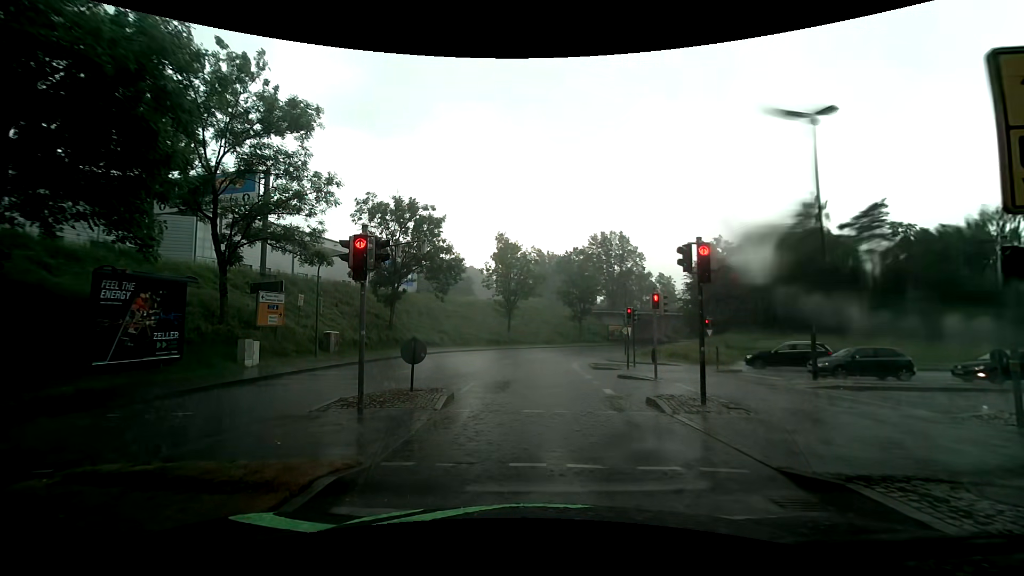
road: tertiary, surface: asphalt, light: Day
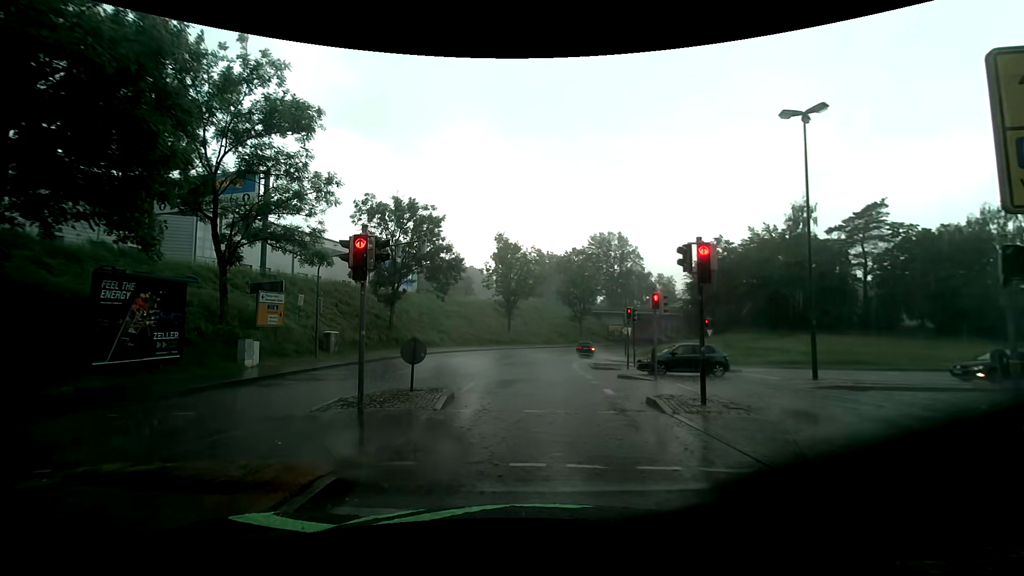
(0.0, 0.0) m; 0°
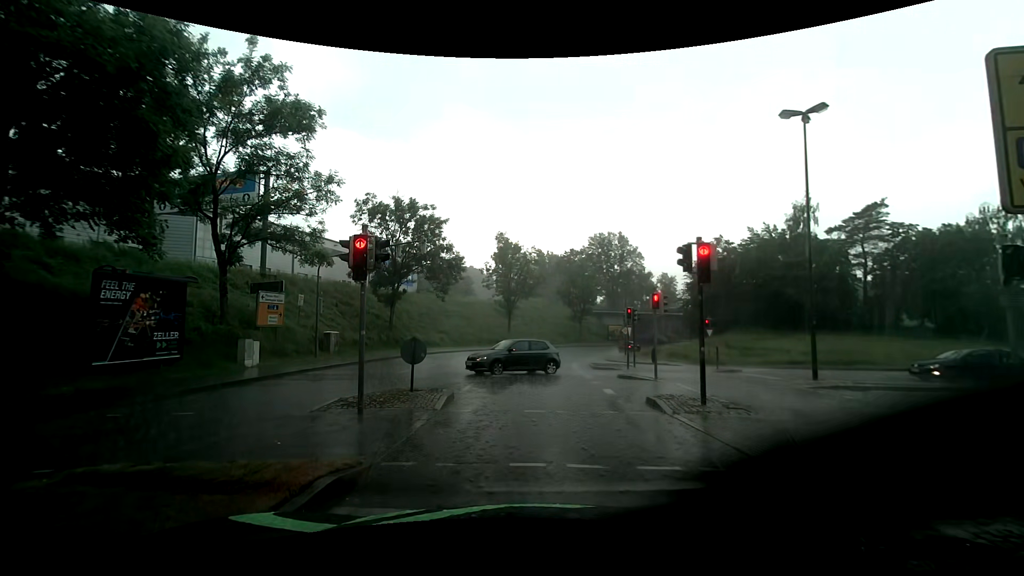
(0.0, 0.0) m; 0°
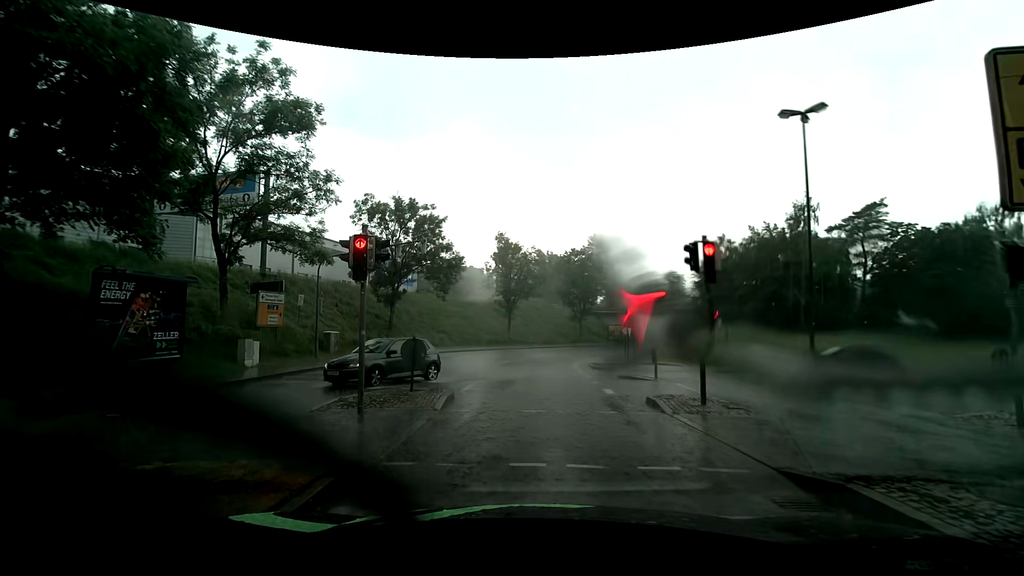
(0.0, 0.0) m; 0°
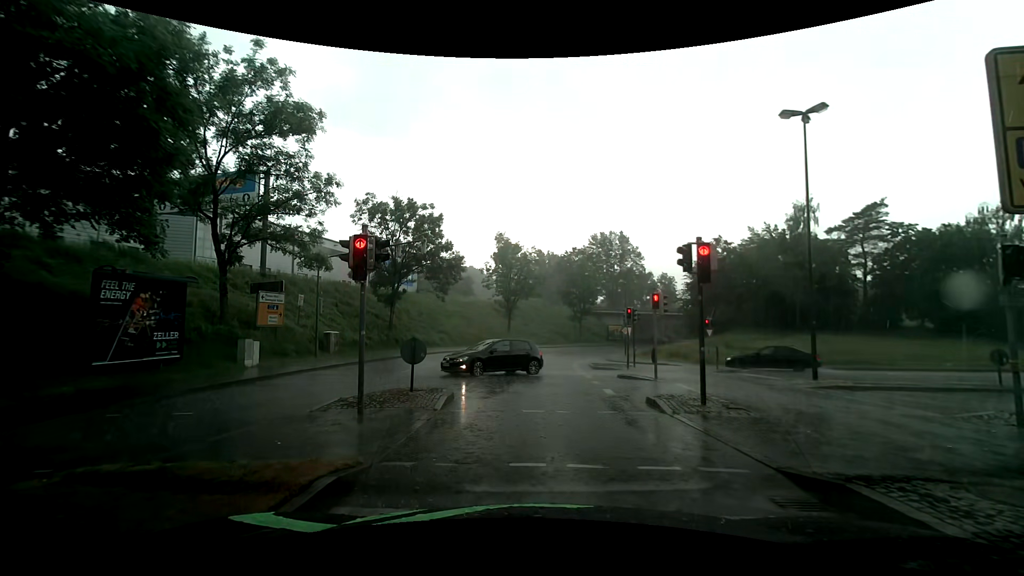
(0.0, 0.0) m; 0°
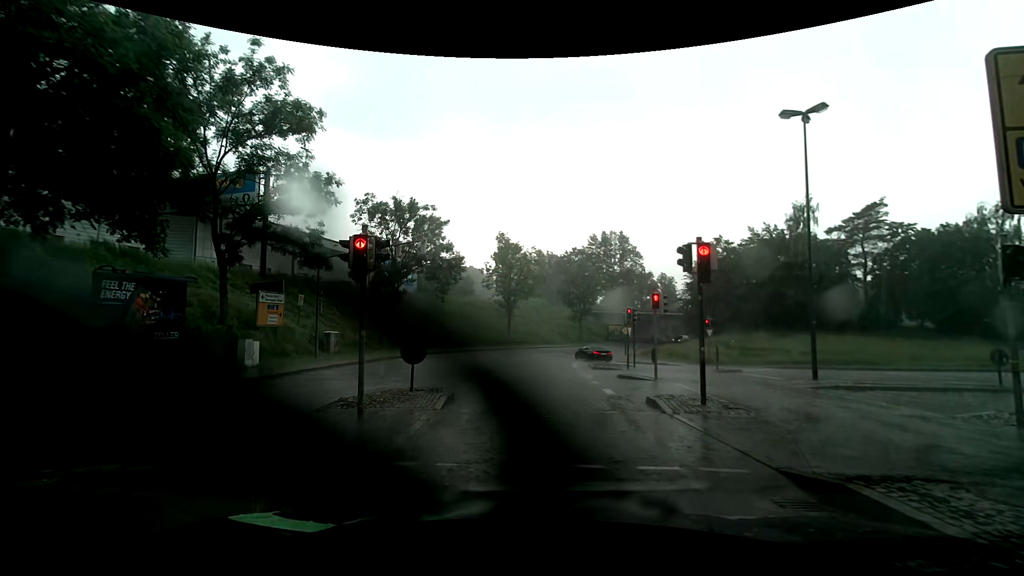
(0.0, 0.0) m; 0°
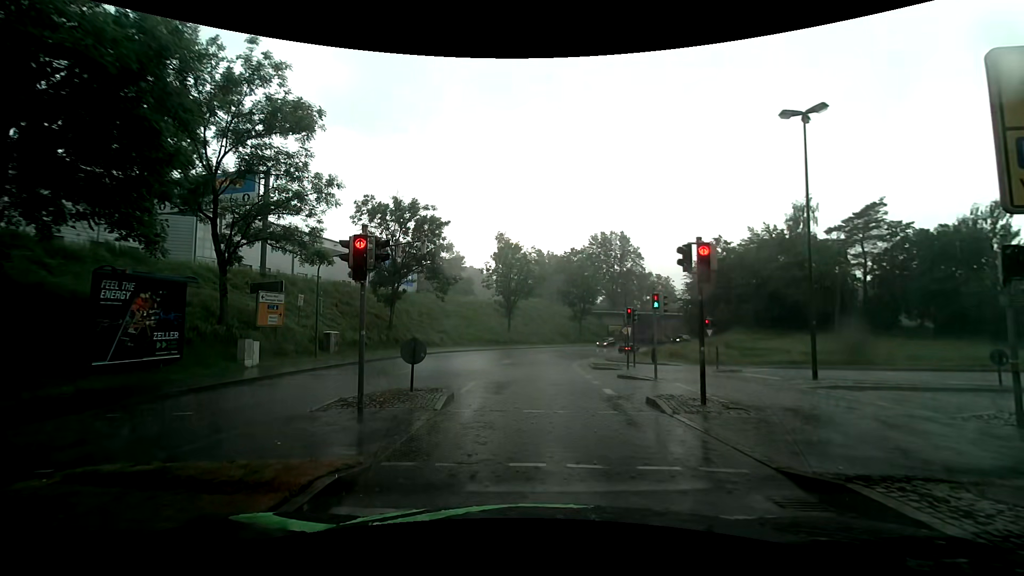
(0.0, 0.0) m; 0°
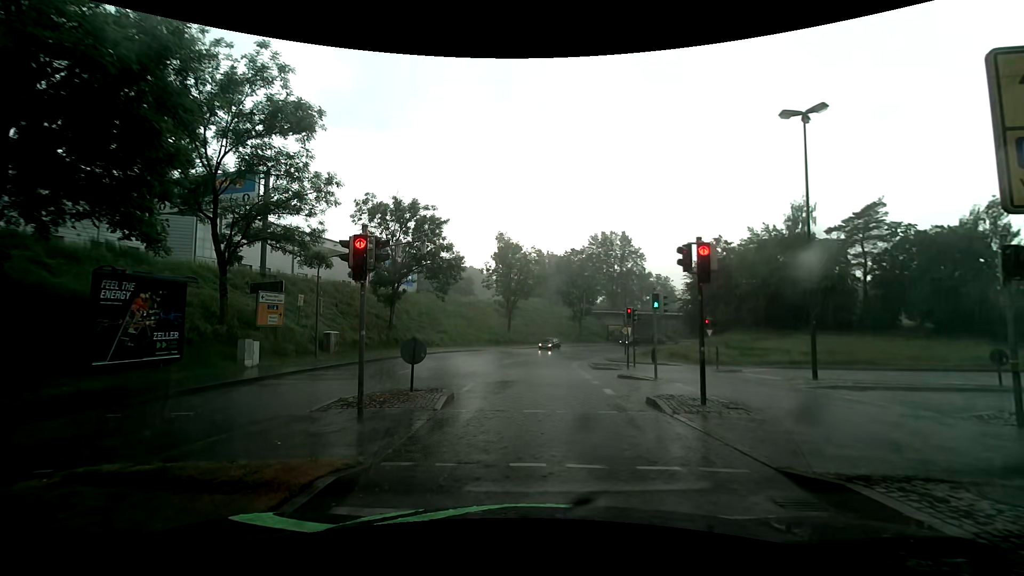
(0.0, 0.0) m; 0°
(0, +10) (0, +20) (+1, +30) (+2, +40) (+4, +50) (+7, +59) (+11, +68) (+17, +77) (+23, +85) (+29, +92) m
